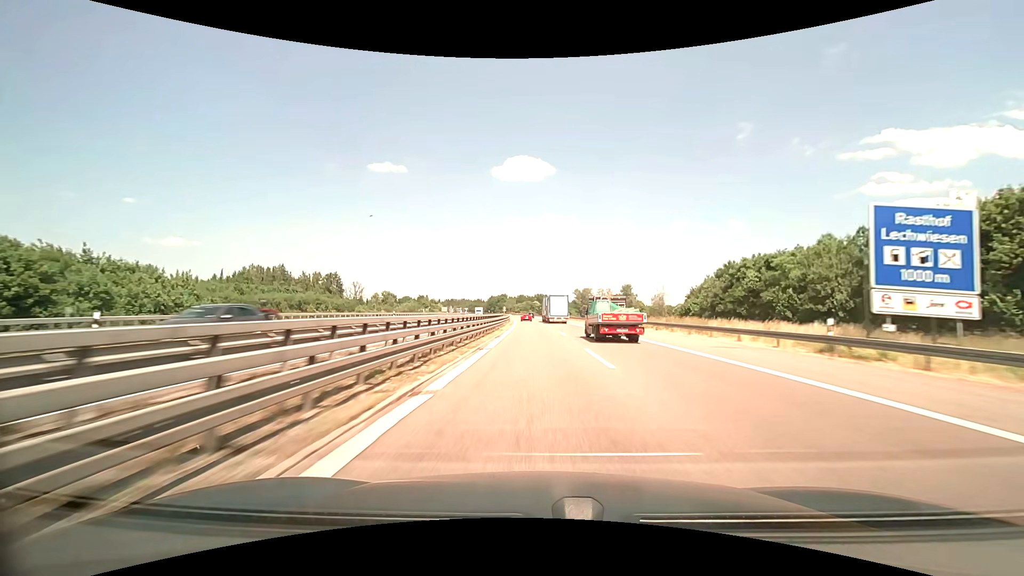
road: motorway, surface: asphalt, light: Day
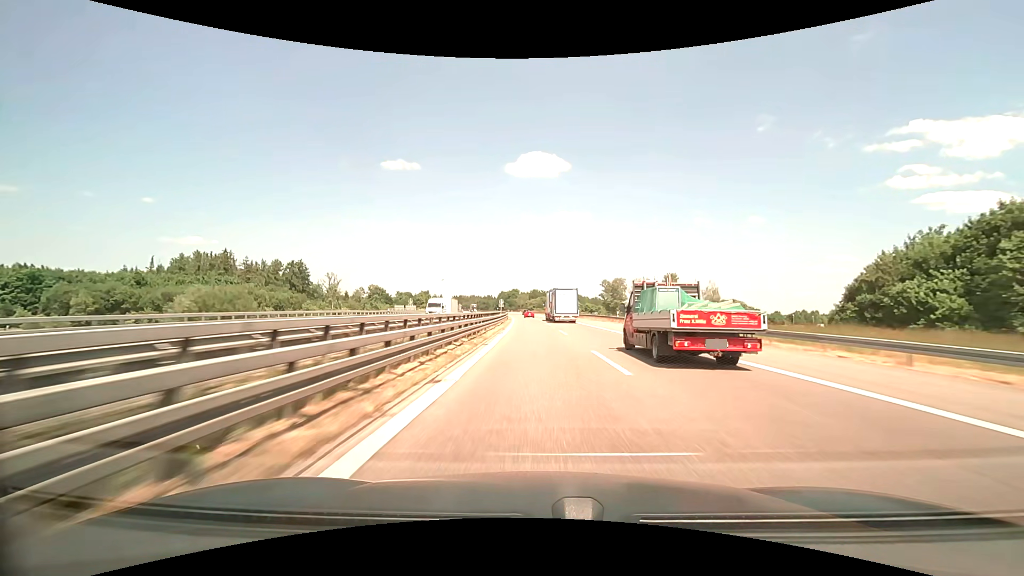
(-1.3, +55.2) m; -3°
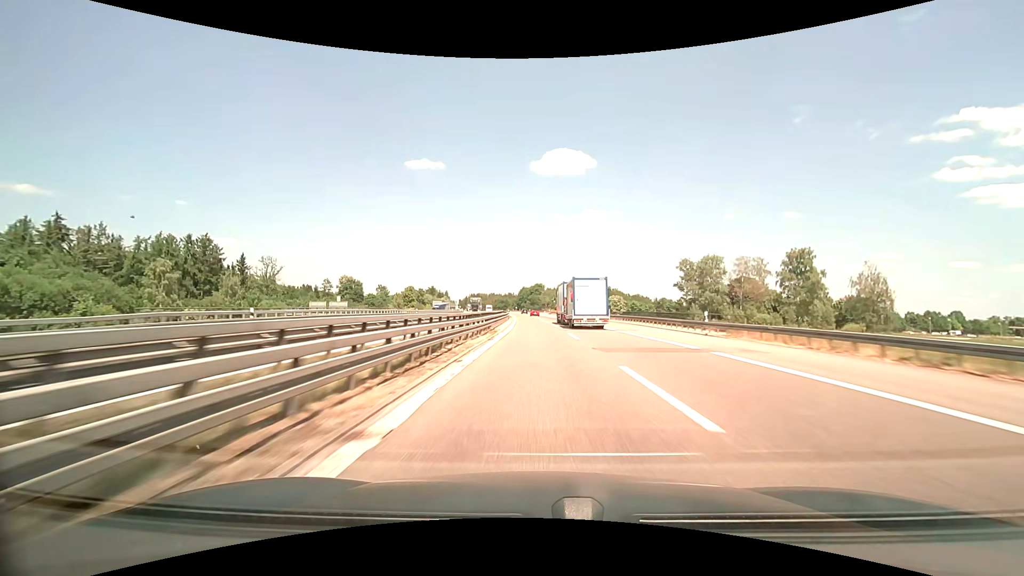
(-1.3, +76.0) m; -3°
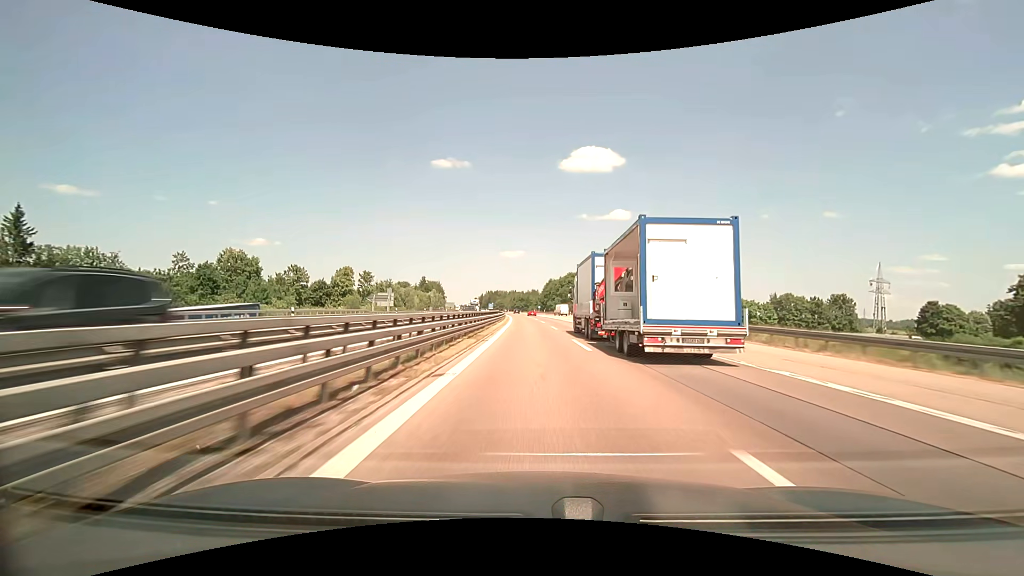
(-3.0, +95.3) m; -3°
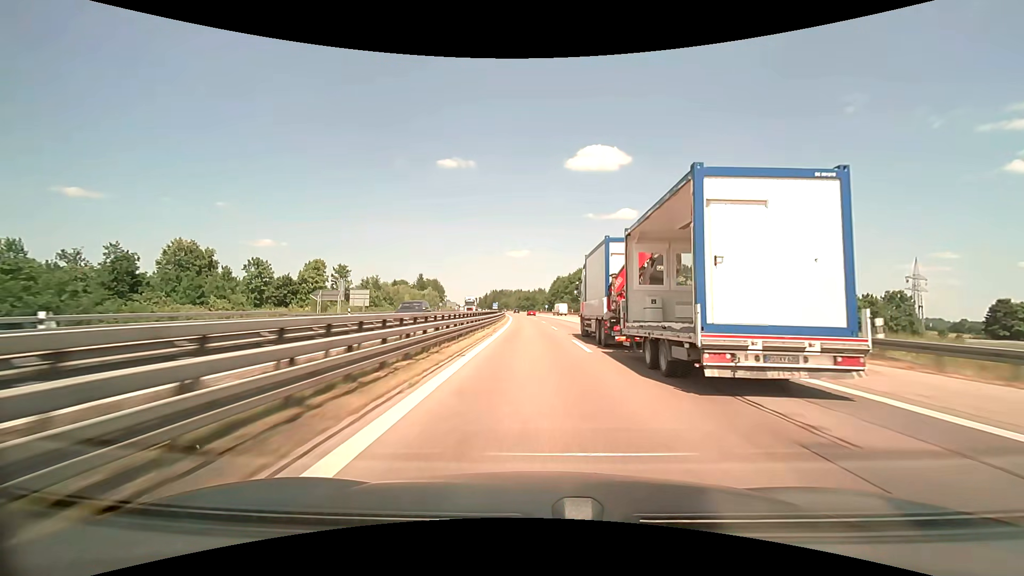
(-0.1, +19.0) m; -1°
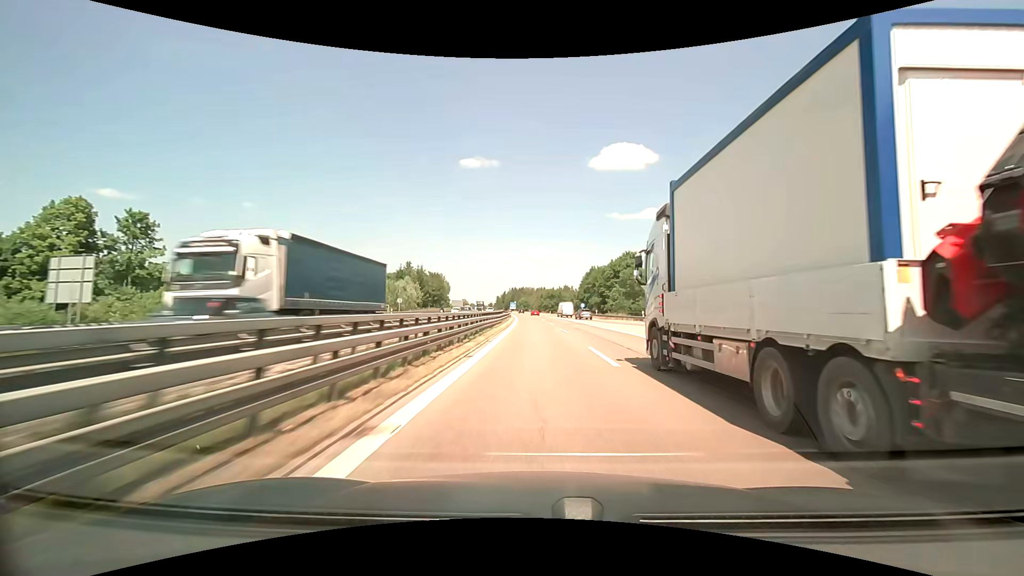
(-0.8, +57.2) m; -2°
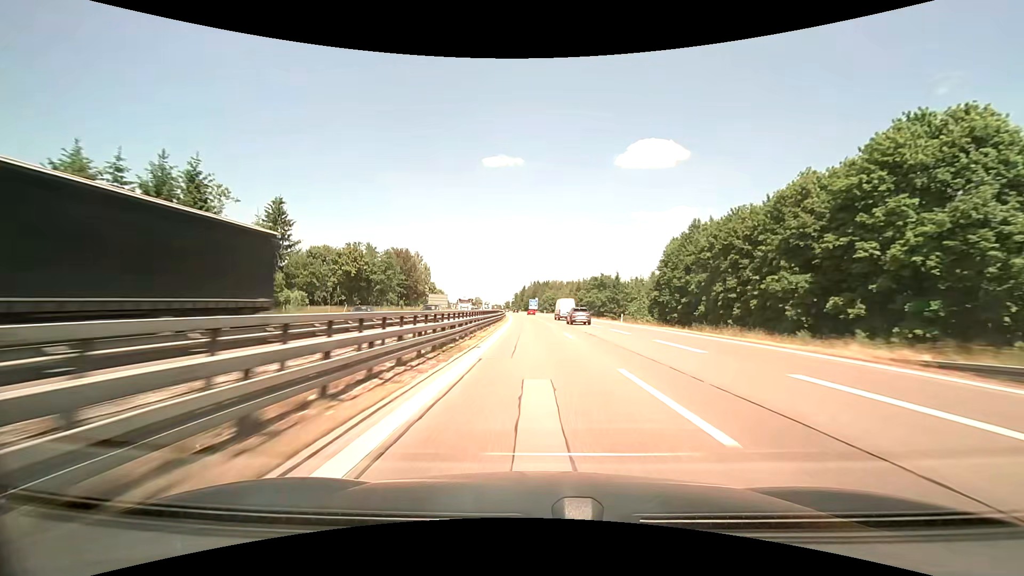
(-2.5, +96.0) m; -3°
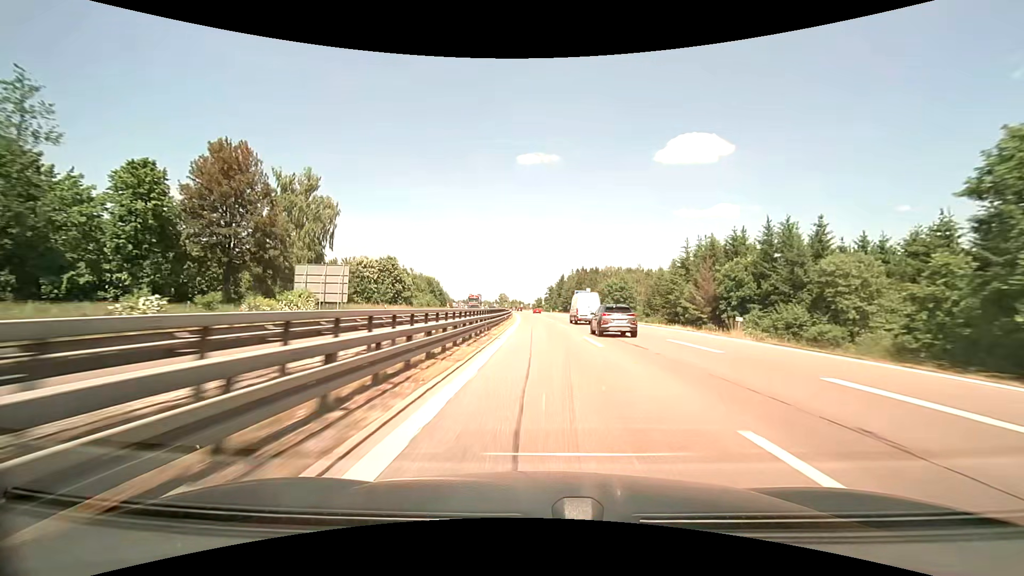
(-3.7, +94.9) m; -4°
(0, +10) (0, +20) (0, +30) (0, +40) (0, +50) (-1, +60) (-1, +70) (-1, +80) (-1, +90) (-2, +100) m
